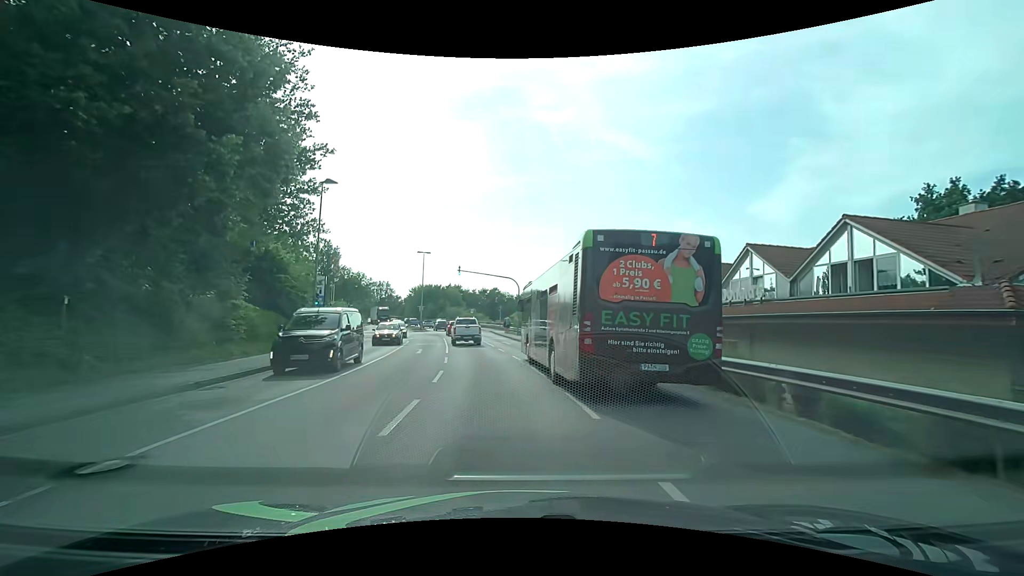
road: tertiary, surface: asphalt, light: Day
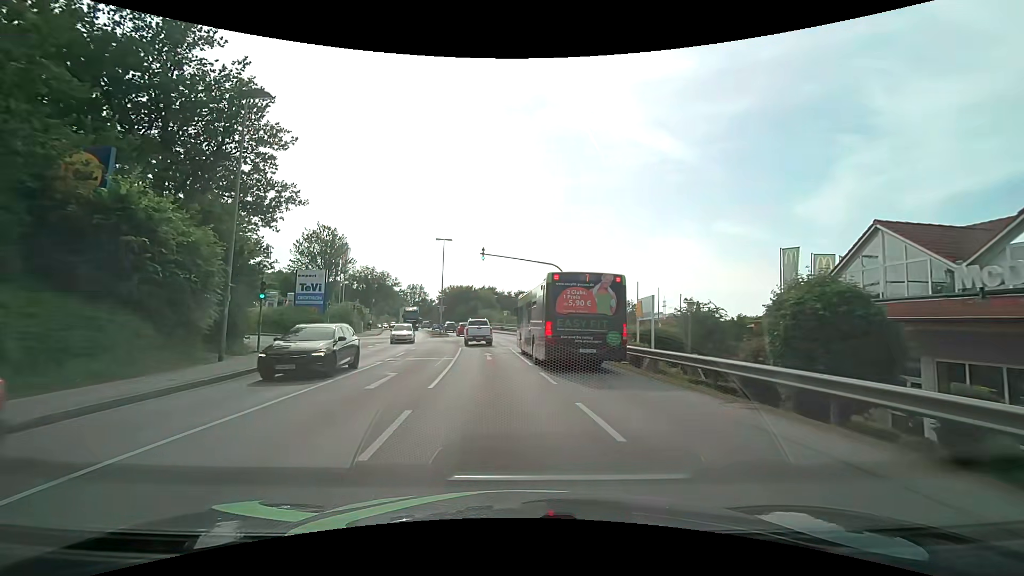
(-0.5, +13.3) m; -5°
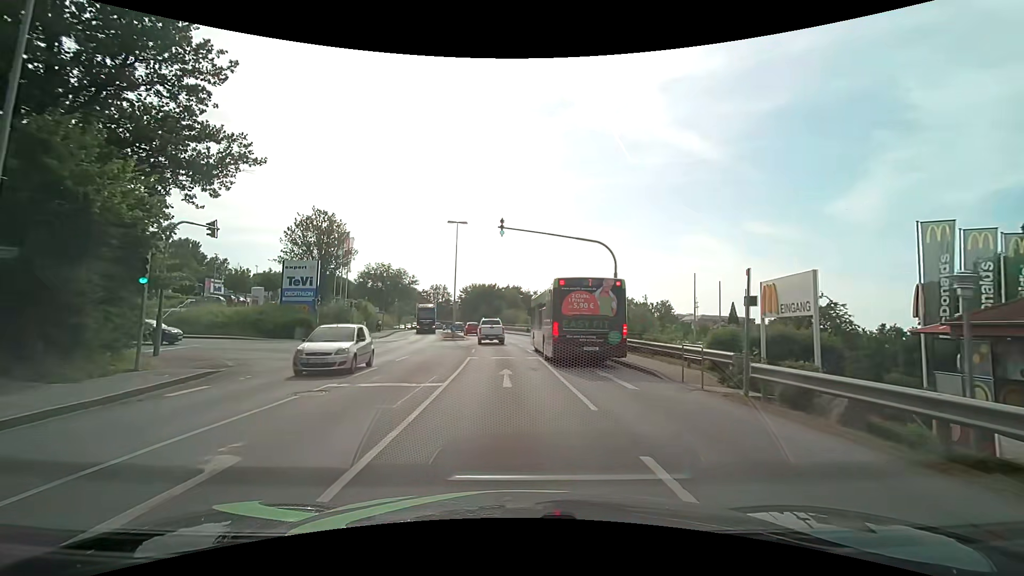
(-0.2, +9.6) m; -3°
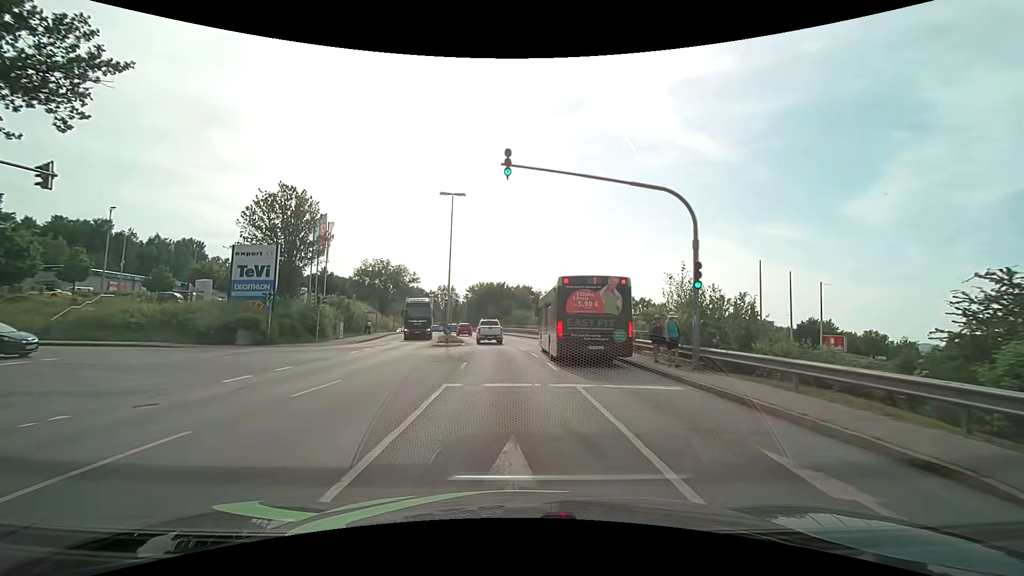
(-0.1, +10.0) m; -2°
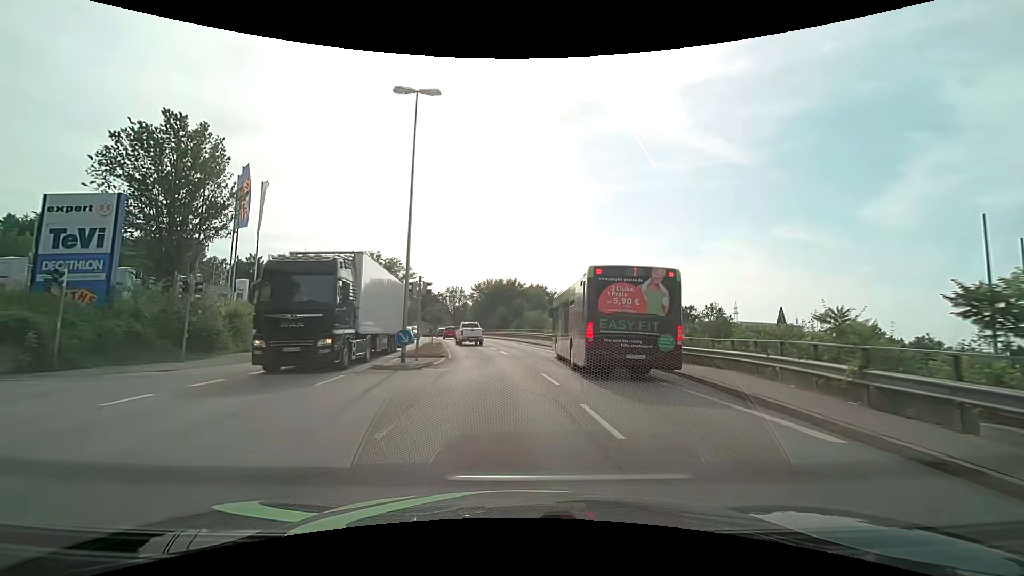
(0.0, +15.7) m; -1°
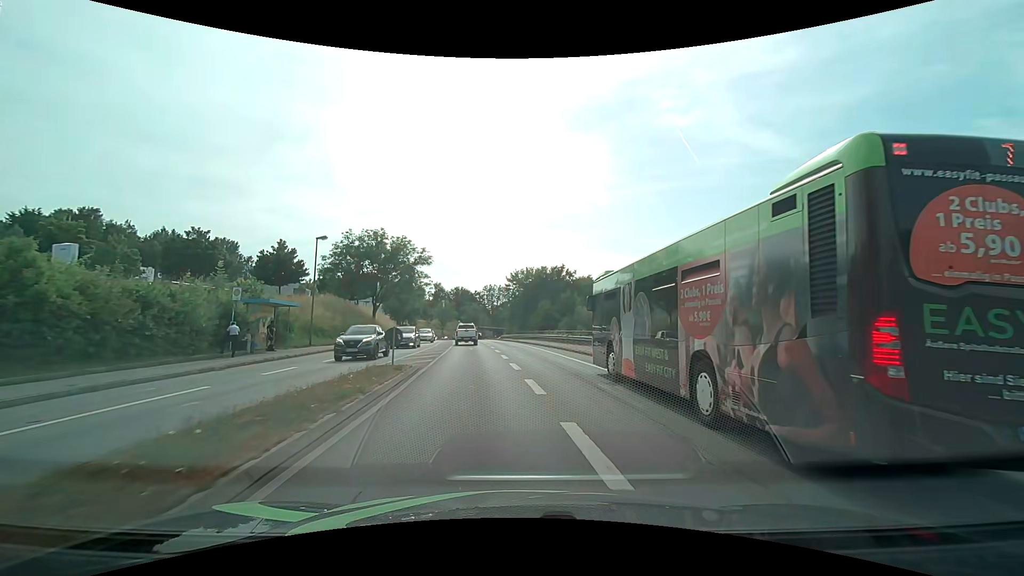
(-0.8, +21.8) m; -5°
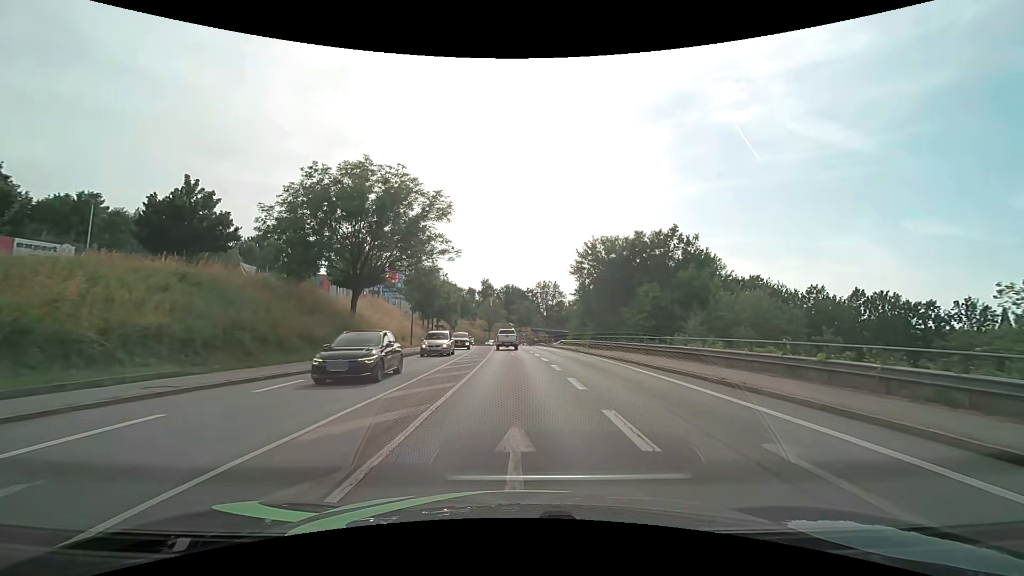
(-2.2, +28.6) m; -6°
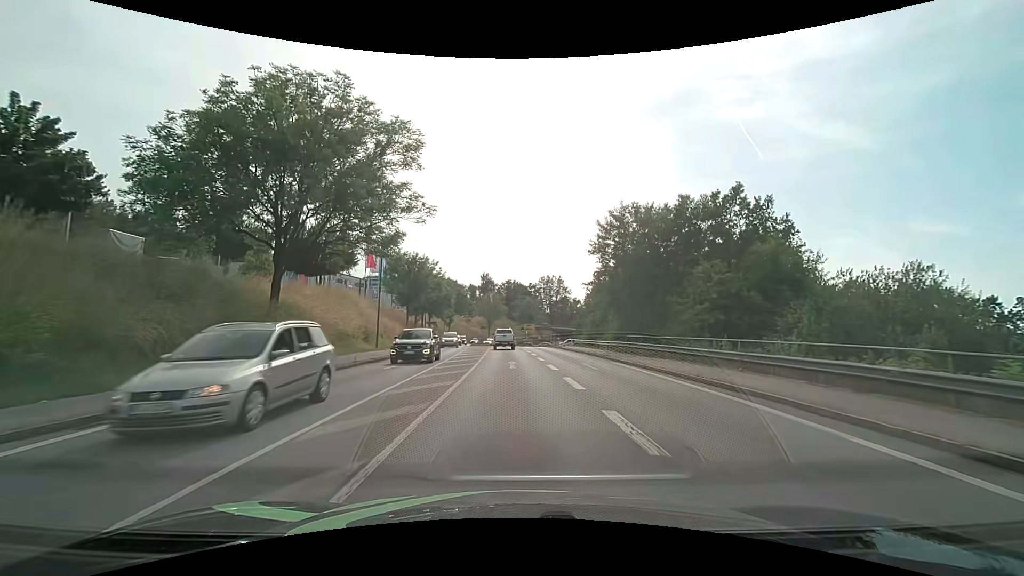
(0.0, +12.3) m; 0°
(0, +10) (0, +20) (0, +30) (-1, +40) (-1, +50) (-1, +60) (-2, +70) (-2, +80) (-2, +90) (-2, +100) m
